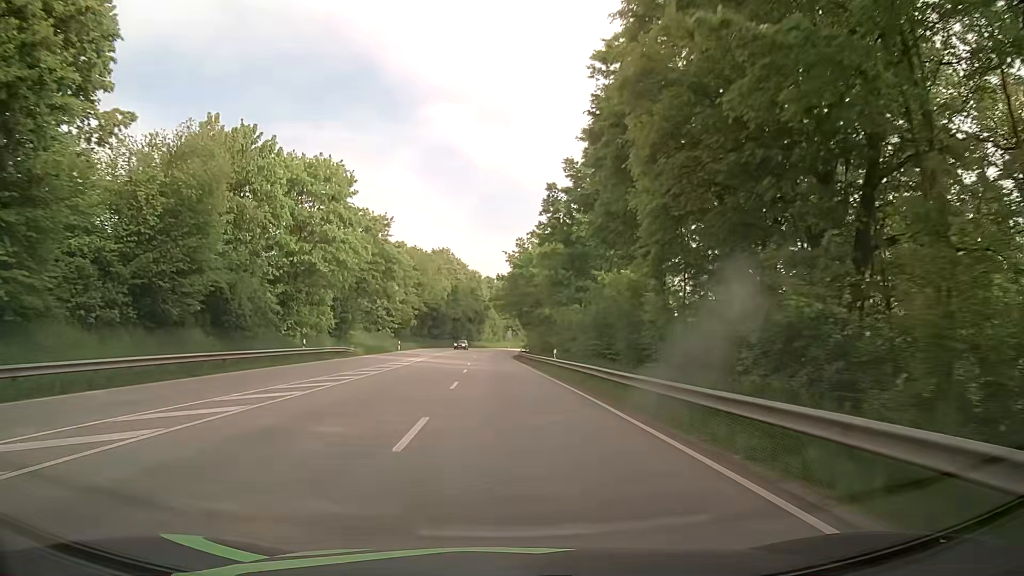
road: primary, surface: asphalt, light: Day
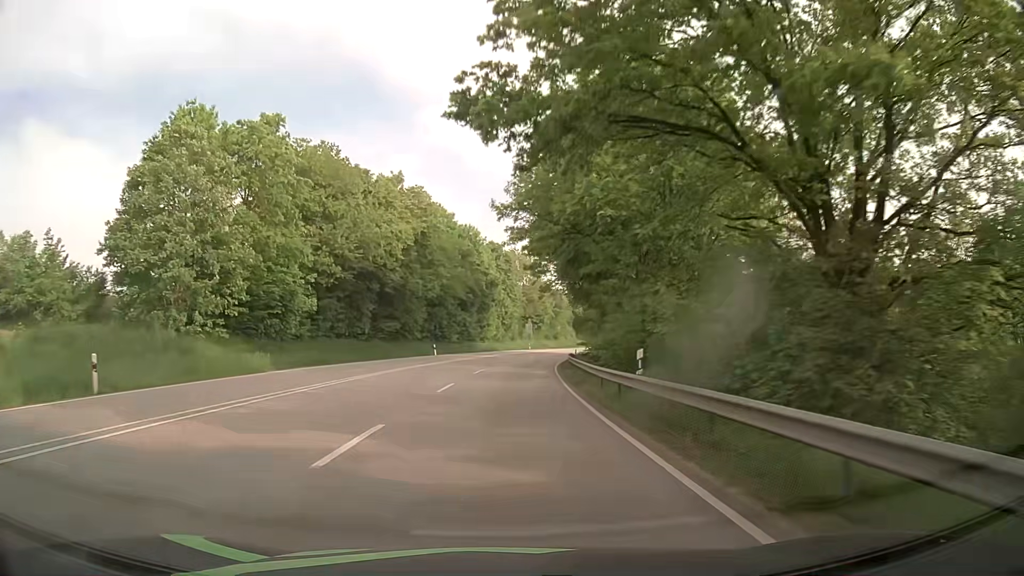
(-0.9, +61.3) m; -2°
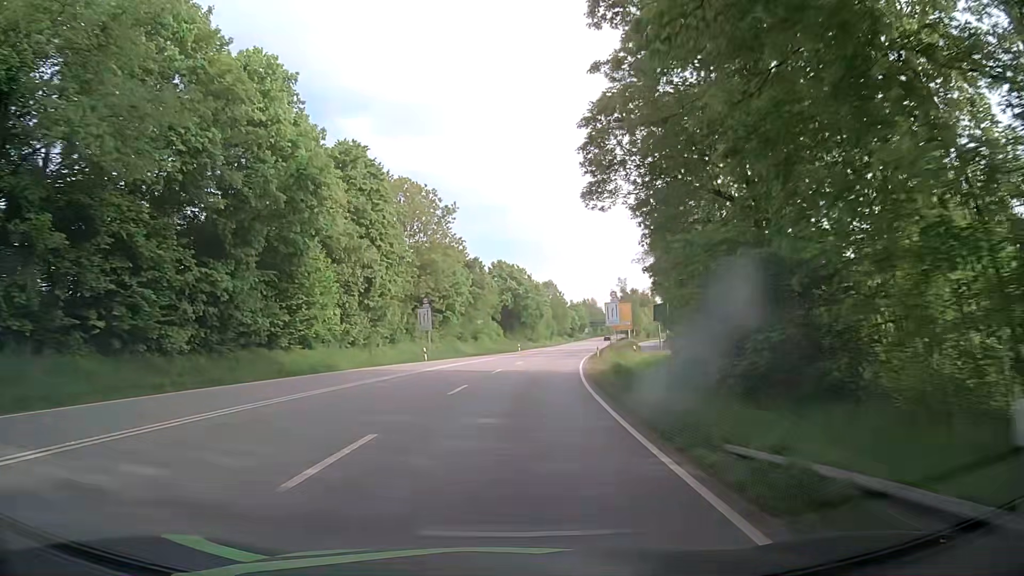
(+3.6, +60.7) m; +7°
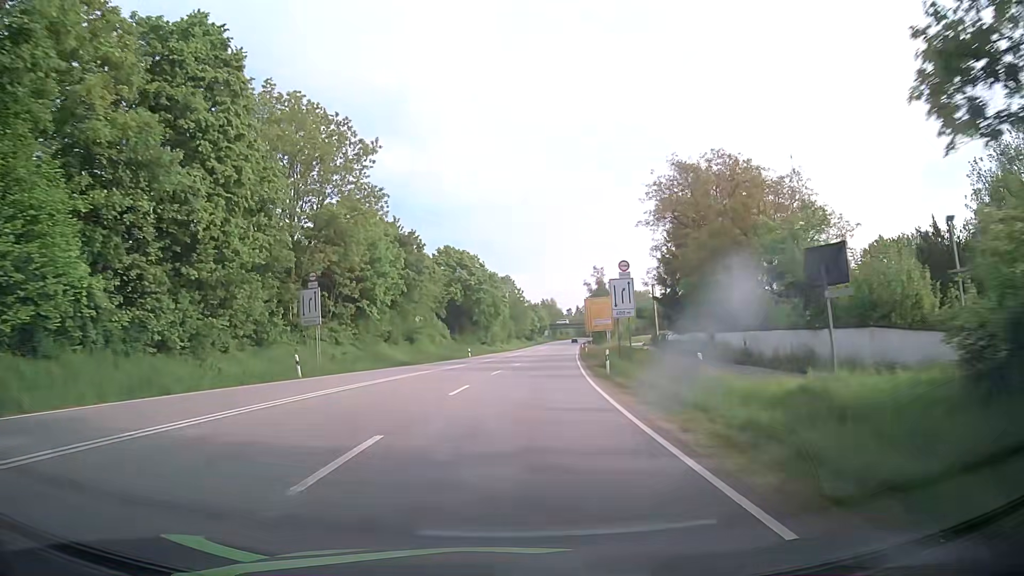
(+0.9, +24.0) m; +4°
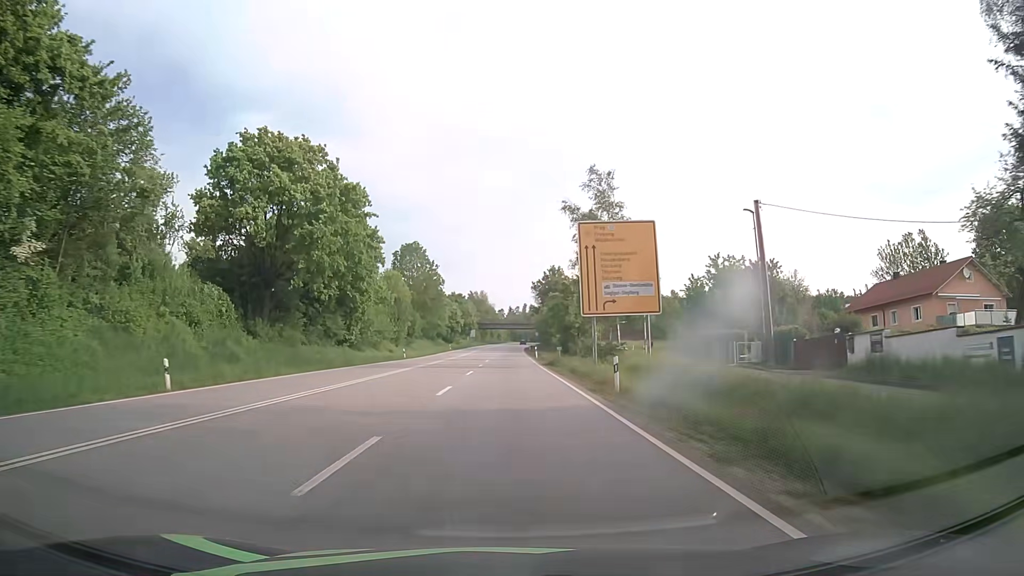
(+4.6, +59.6) m; +7°
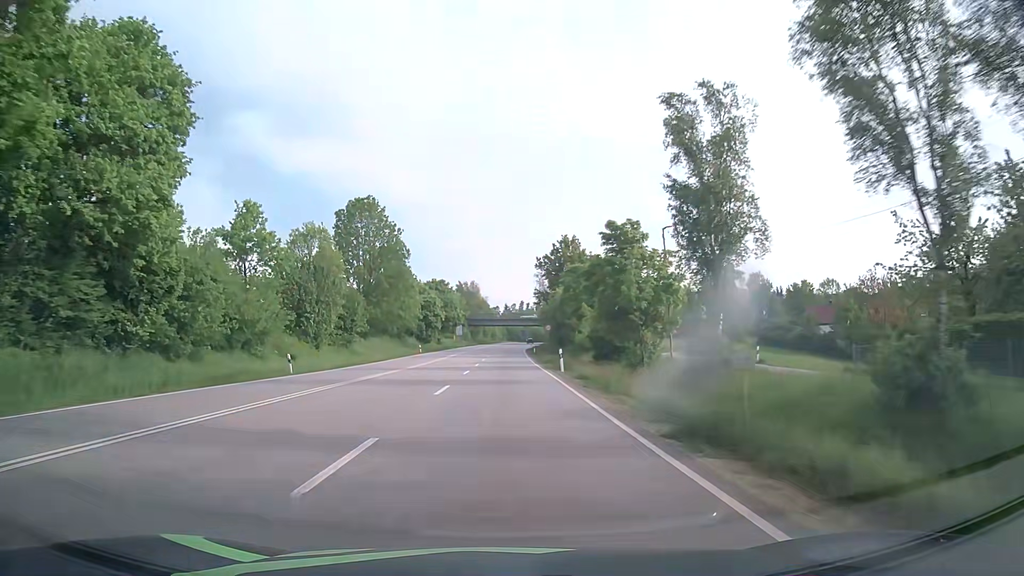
(+0.2, +36.1) m; +1°
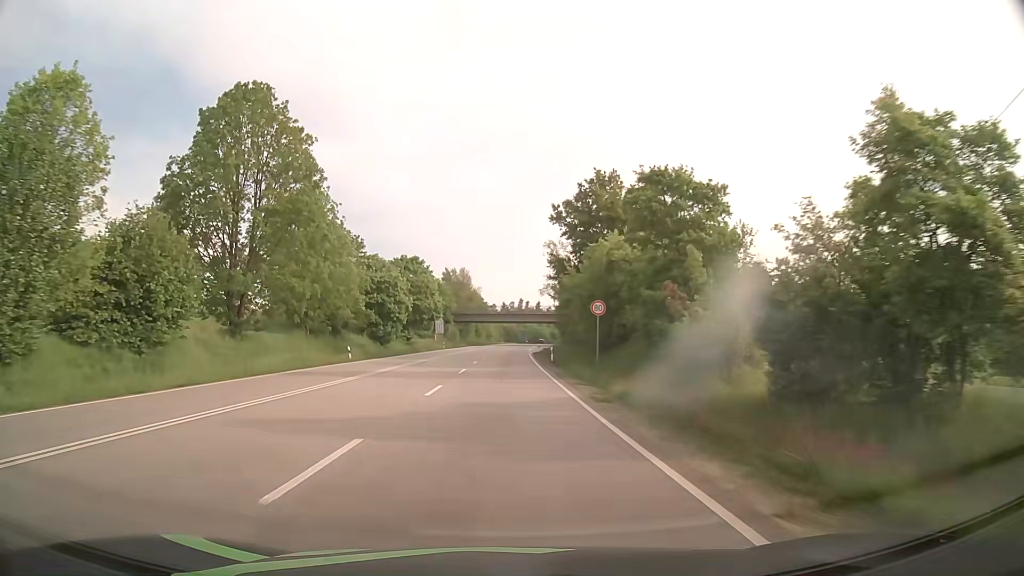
(+0.1, +36.3) m; 0°
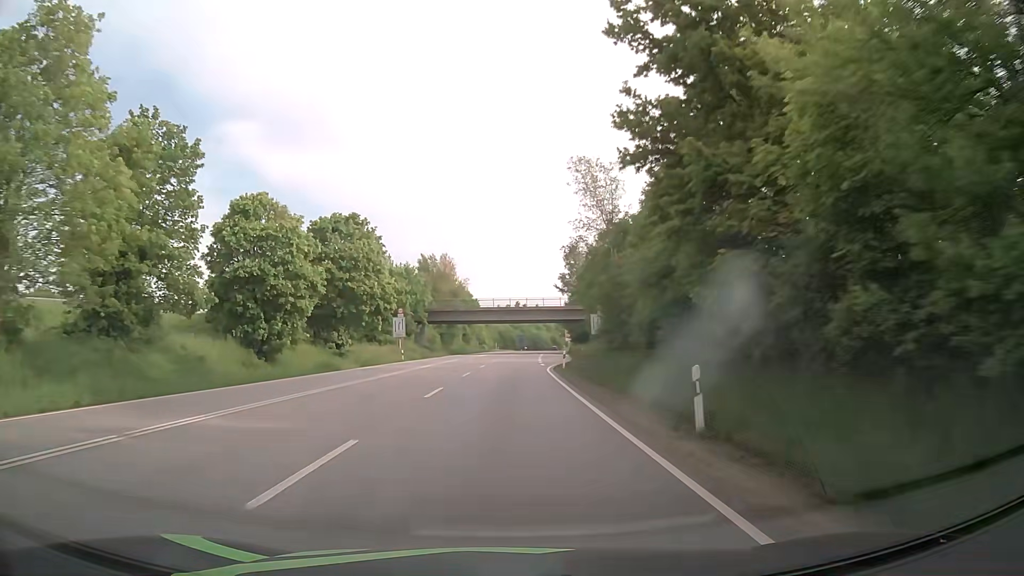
(+0.1, +36.3) m; +1°
(0, +10) (0, +20) (0, +30) (+1, +40) (+1, +50) (+1, +60) (+2, +70) (+2, +80) (+3, +90) (+3, +100) m
